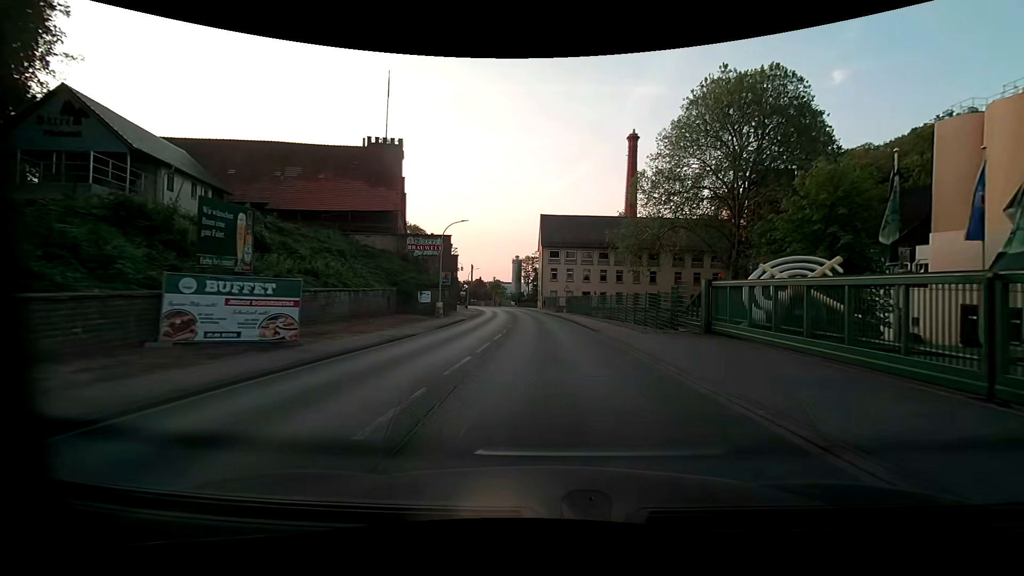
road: primary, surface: asphalt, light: Day
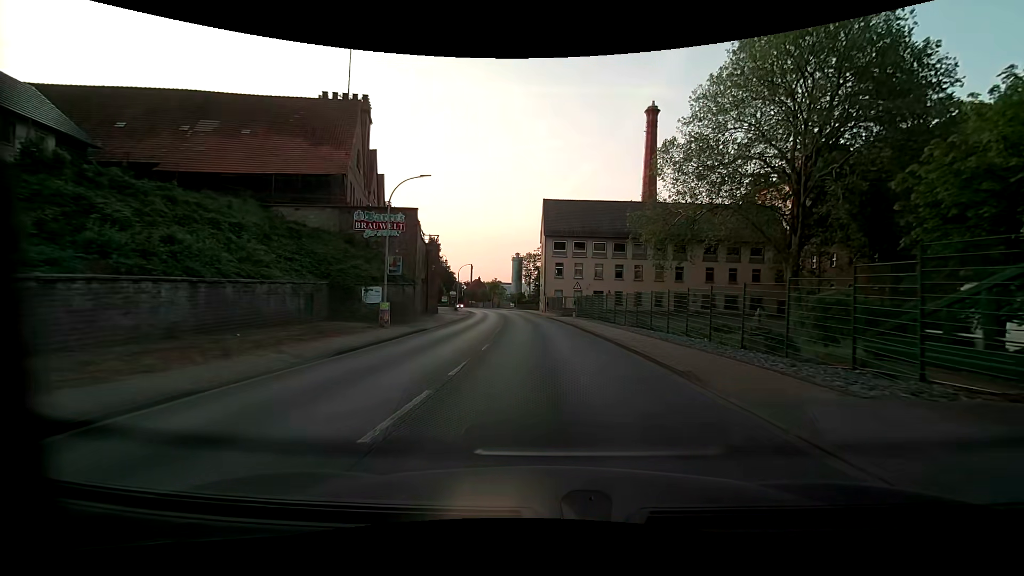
(0.0, +13.9) m; 0°
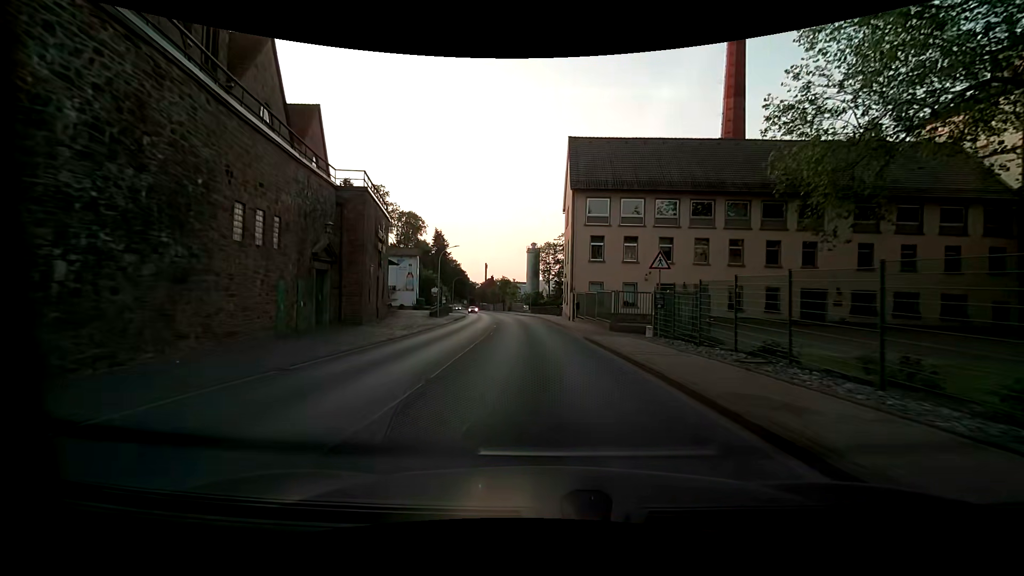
(-0.4, +27.3) m; -2°
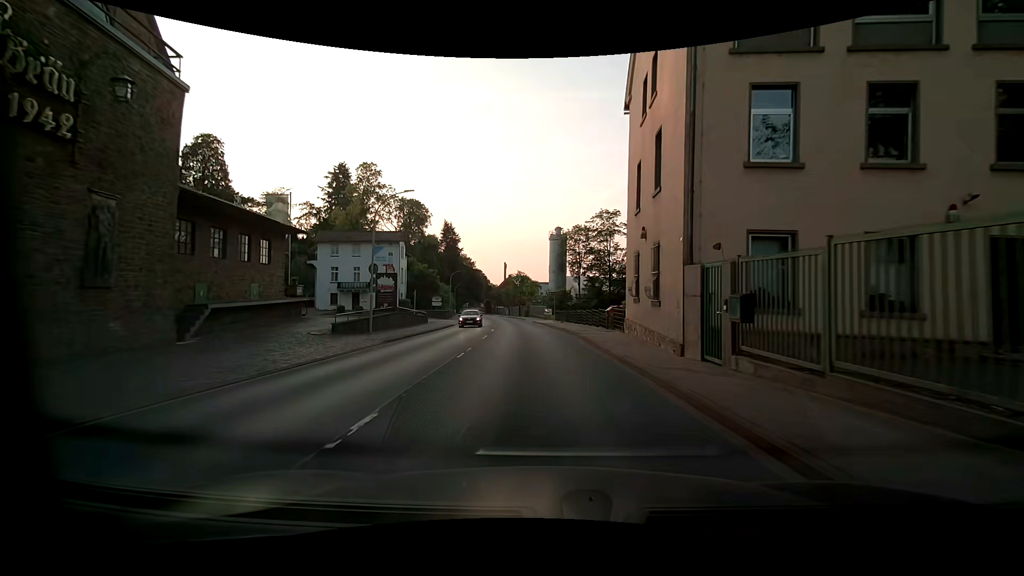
(-0.7, +26.7) m; -2°
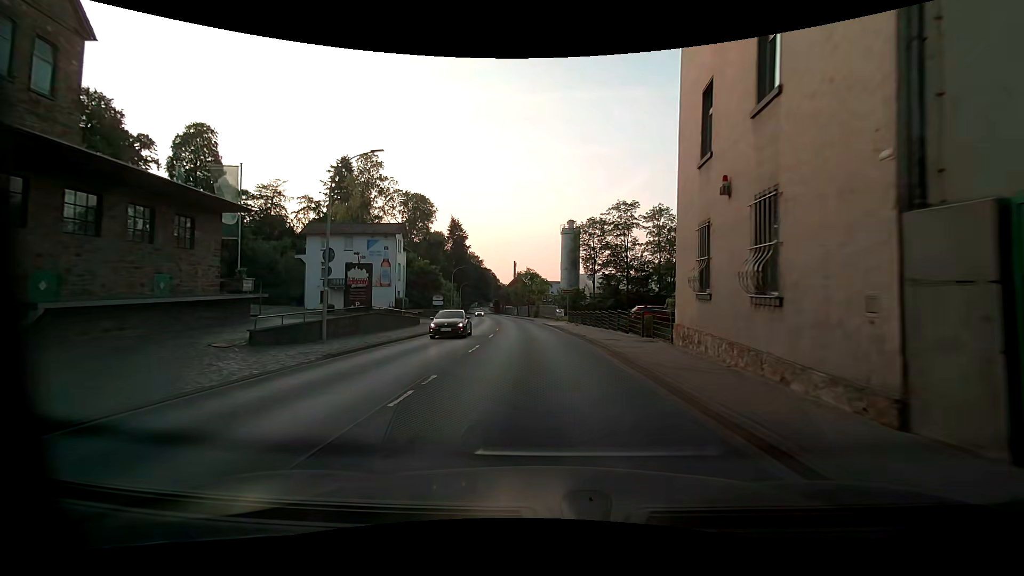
(-0.1, +7.0) m; -2°
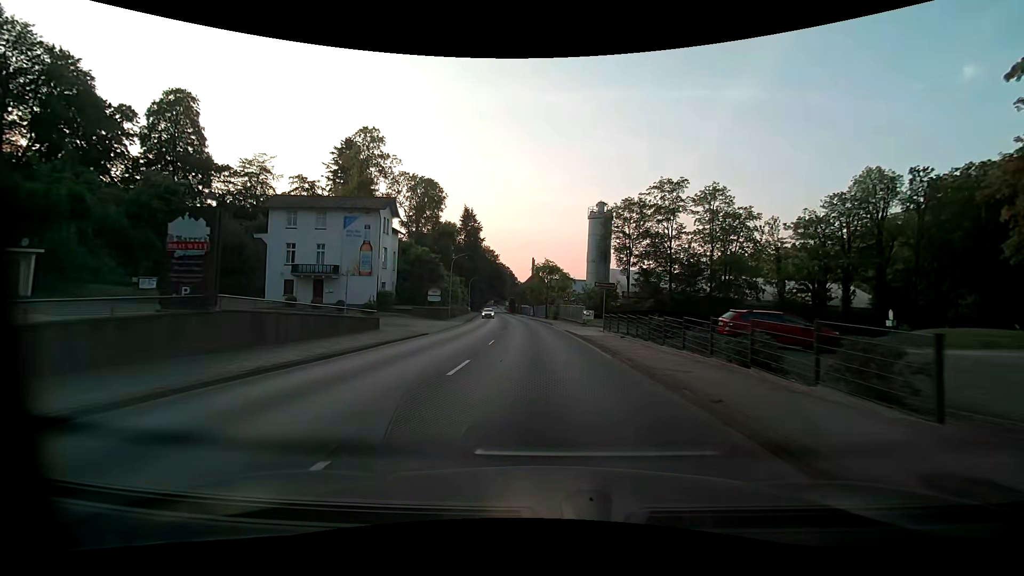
(-0.3, +14.4) m; -2°
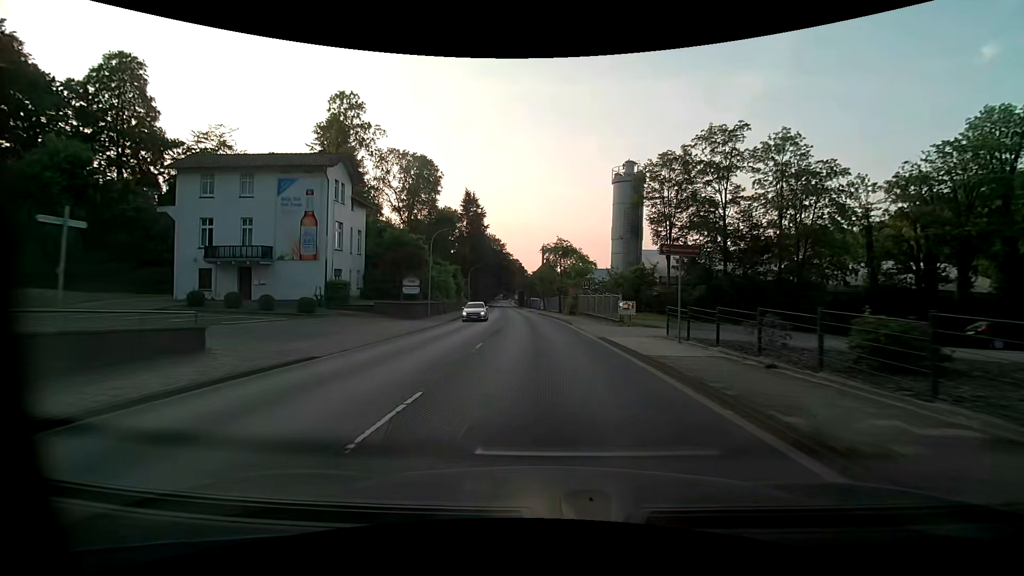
(0.0, +14.8) m; 0°
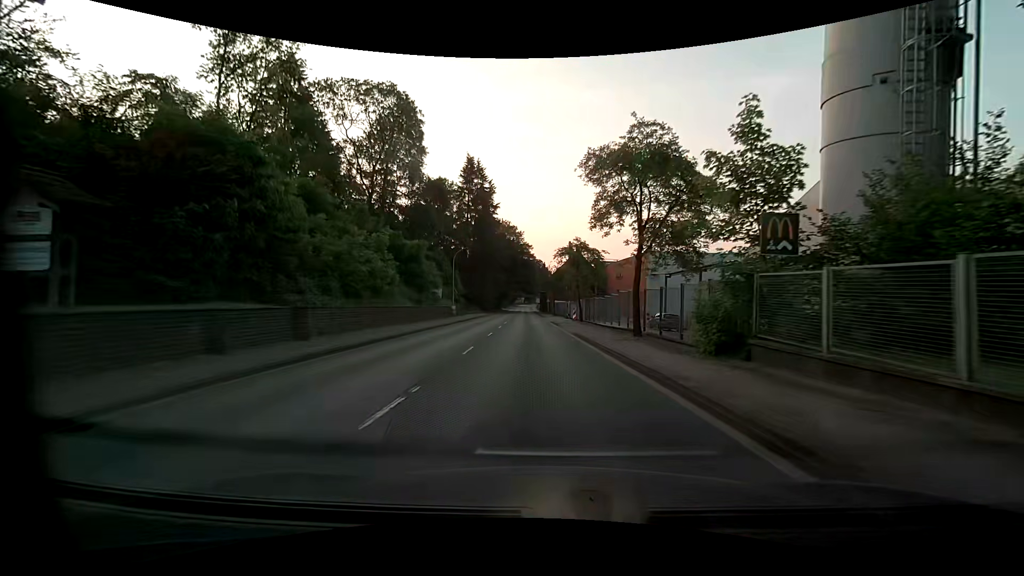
(-0.9, +35.3) m; -3°
(0, +10) (0, +20) (-1, +30) (-1, +40) (-1, +50) (-1, +60) (-2, +70) (-2, +80) (-3, +90) (-3, +100) m
